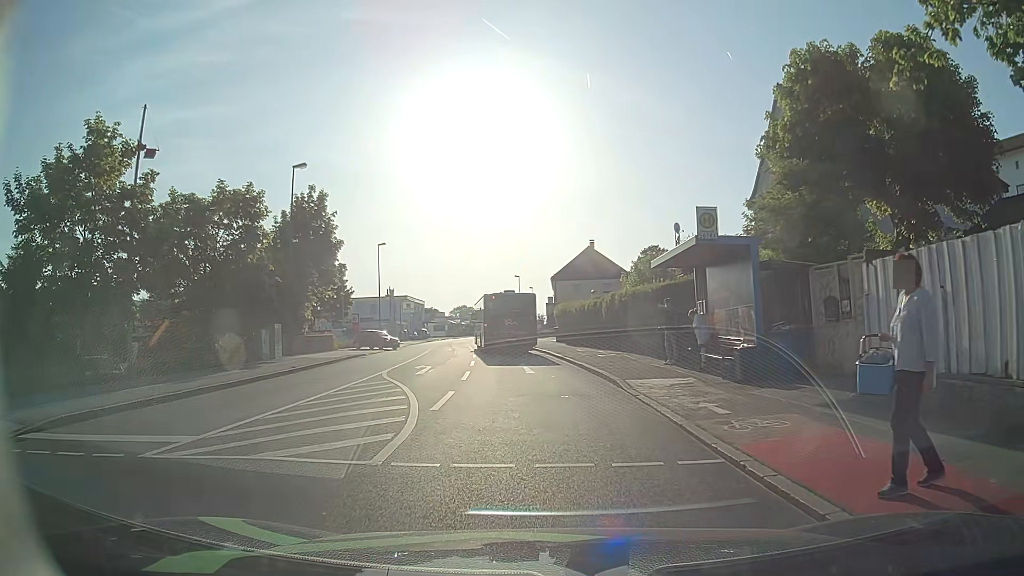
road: tertiary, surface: asphalt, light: Day
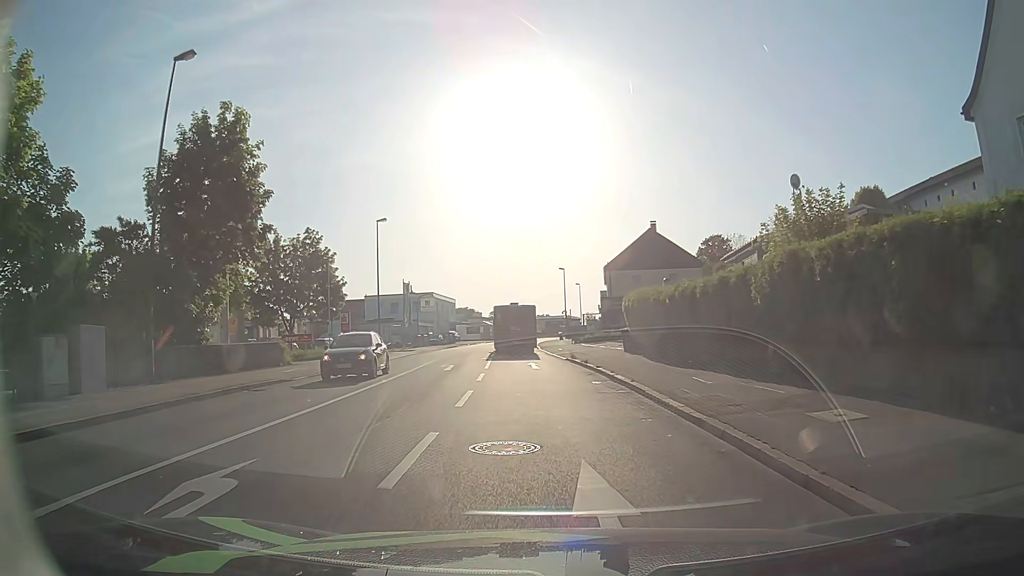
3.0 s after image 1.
(-0.7, +17.5) m; -4°
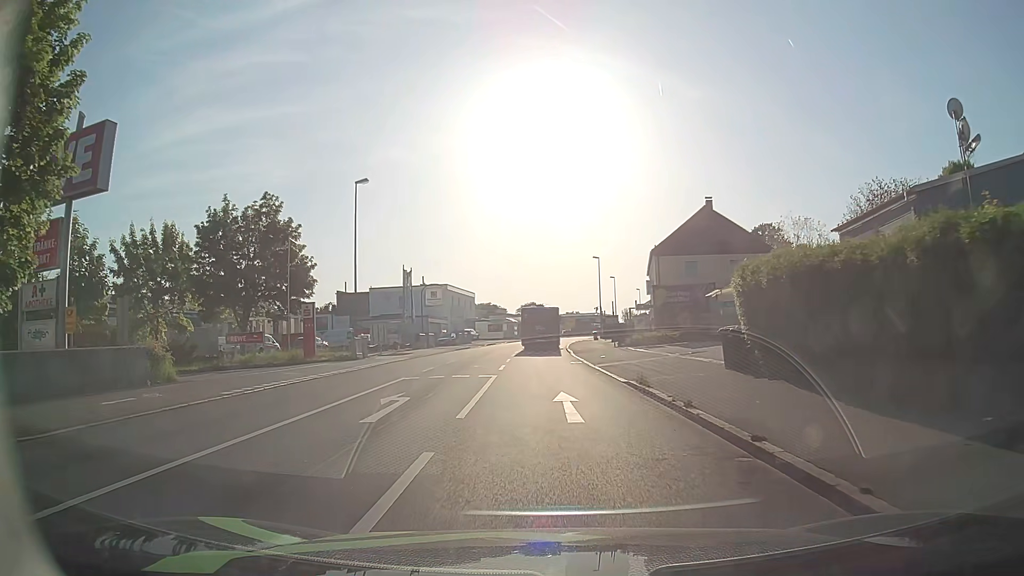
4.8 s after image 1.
(-0.2, +13.5) m; -2°
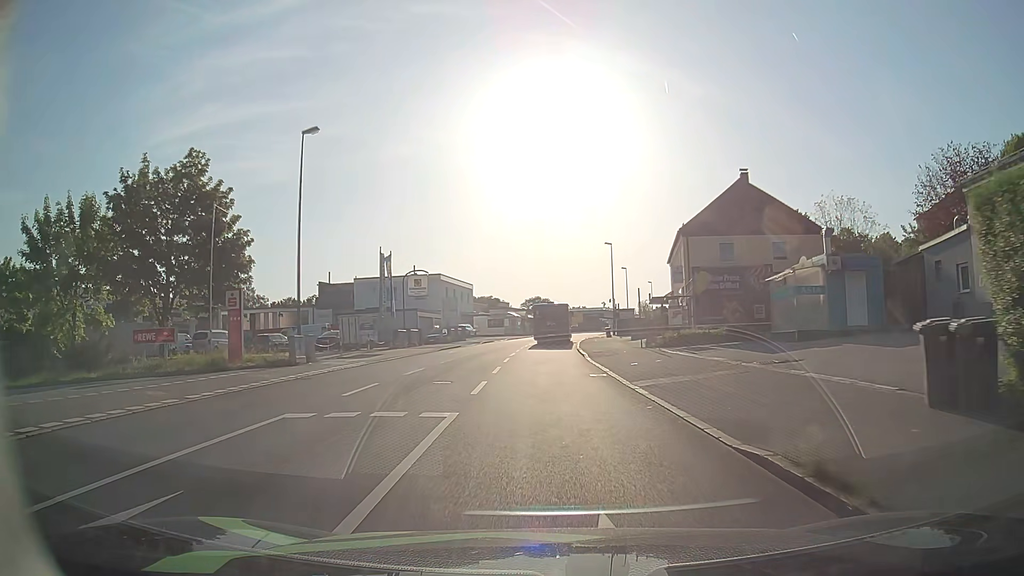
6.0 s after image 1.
(-0.1, +9.9) m; -1°
(0, +10) (0, +20) (0, +30) (0, +40) (0, +50) (+1, +60) (+2, +70) (+3, +80) (+4, +90) (+6, +100) m
